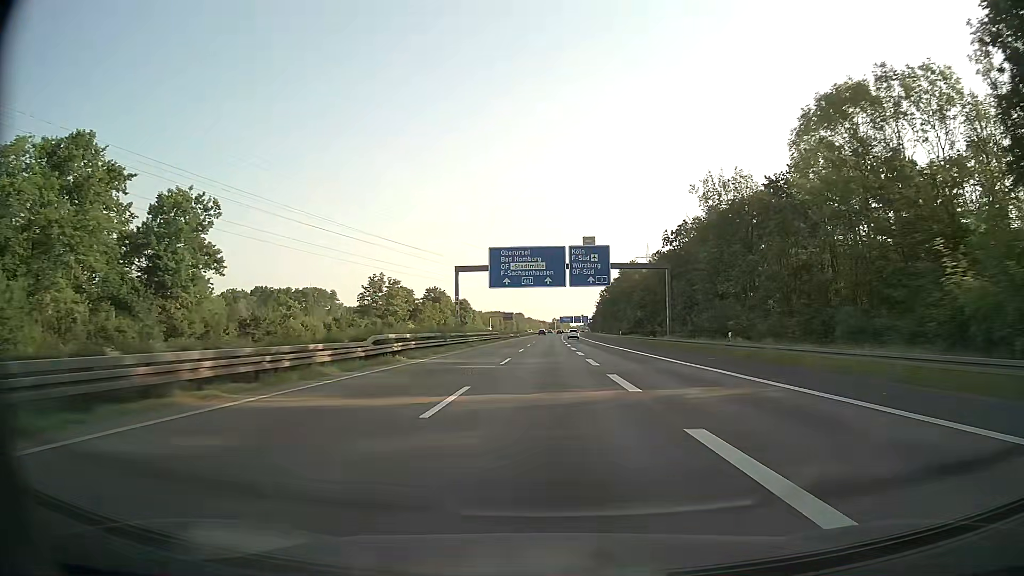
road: motorway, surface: asphalt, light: Day
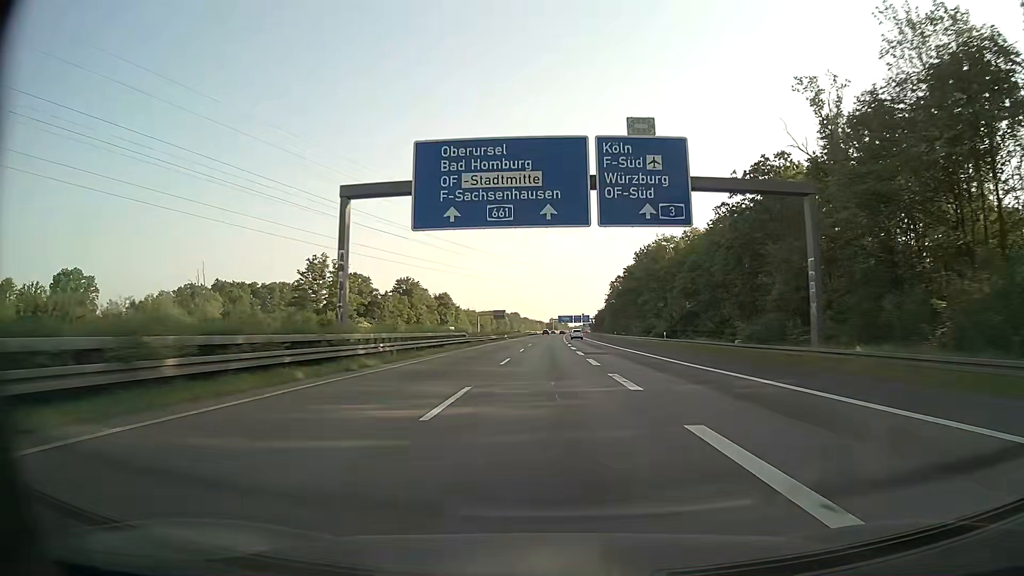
(+0.1, +35.7) m; 0°
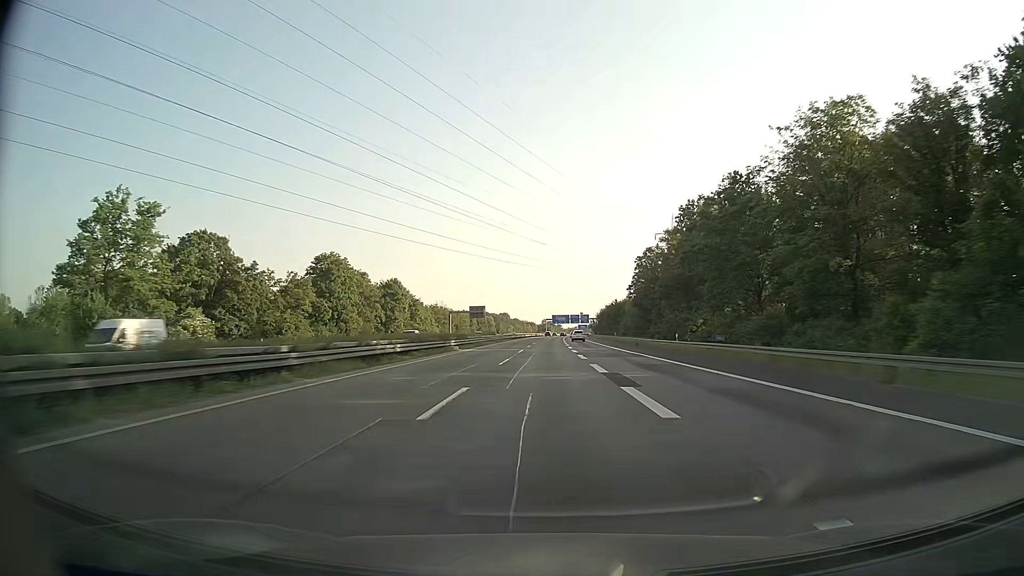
(+0.3, +53.1) m; +1°
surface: paved
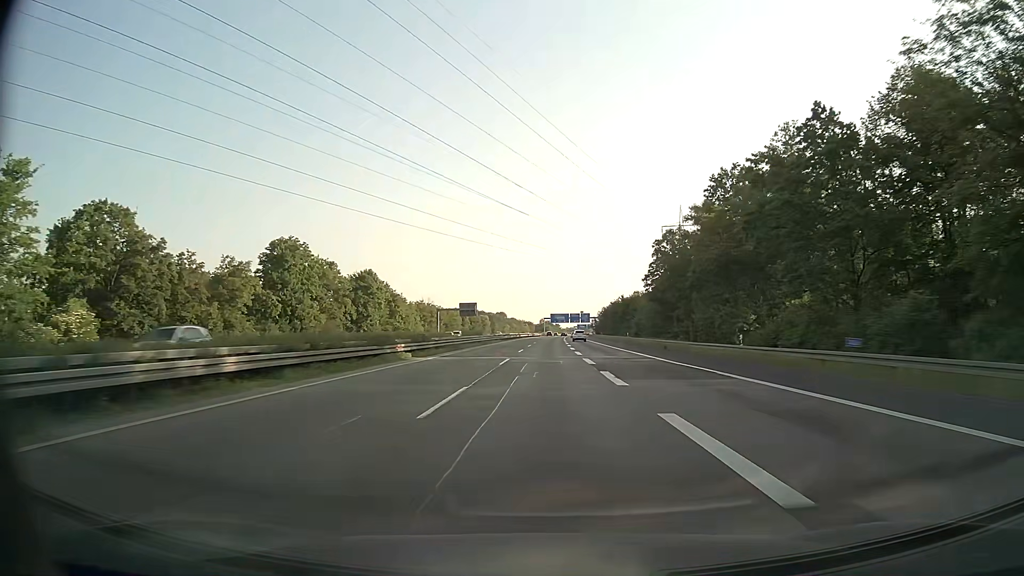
(0.0, +17.6) m; 0°
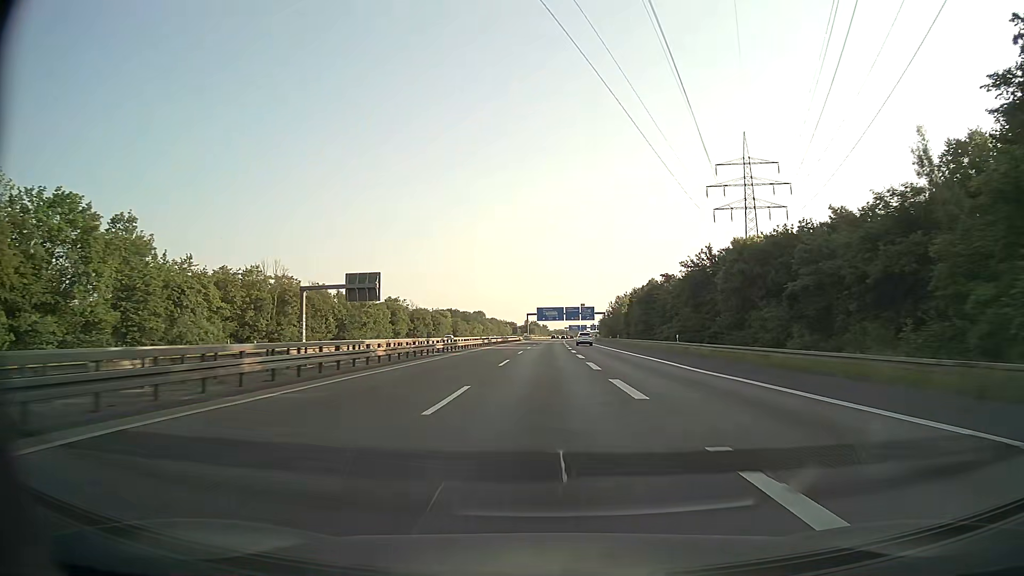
(+0.6, +87.3) m; +1°
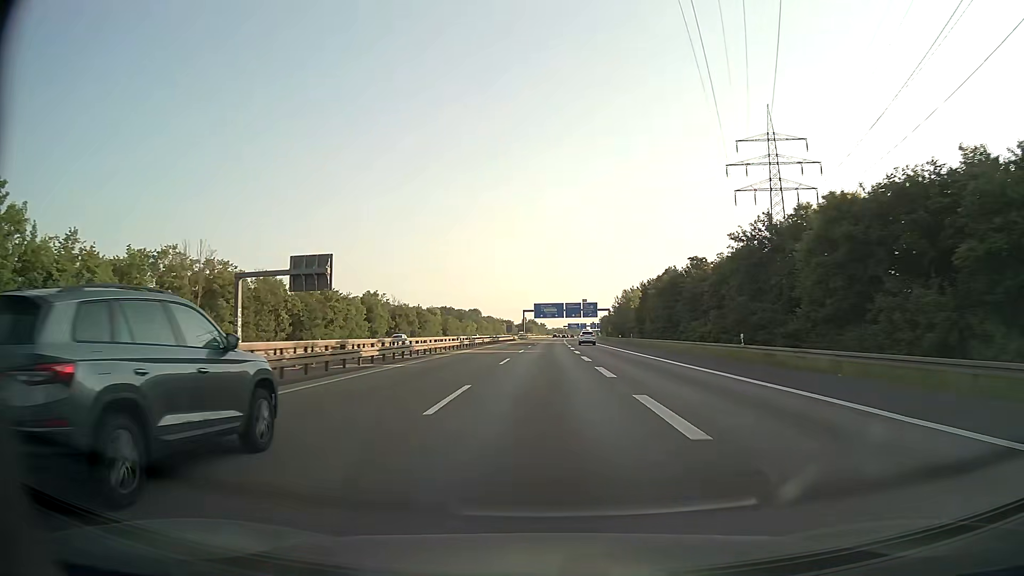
(0.0, +17.4) m; 0°
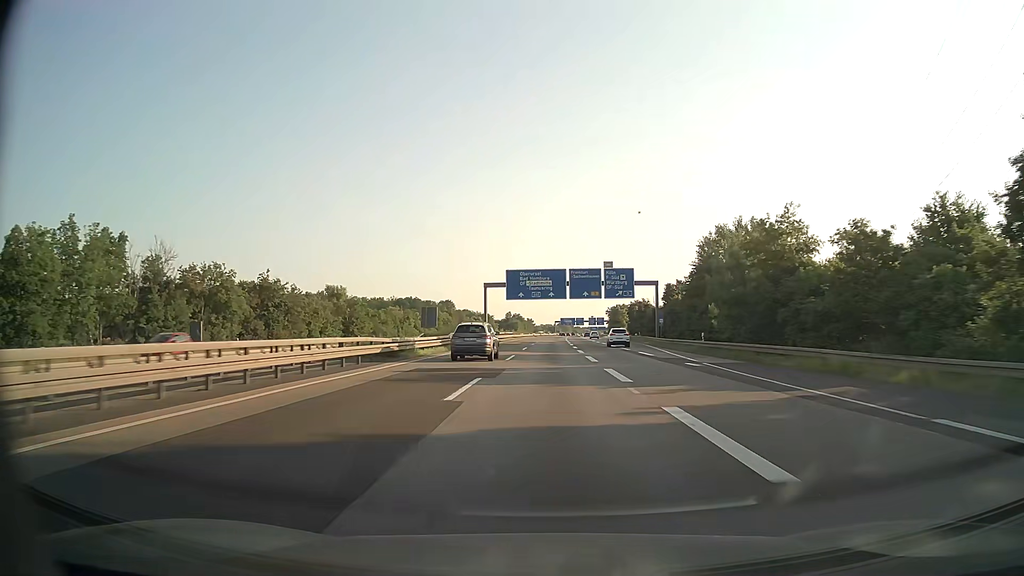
(+0.9, +87.0) m; +1°
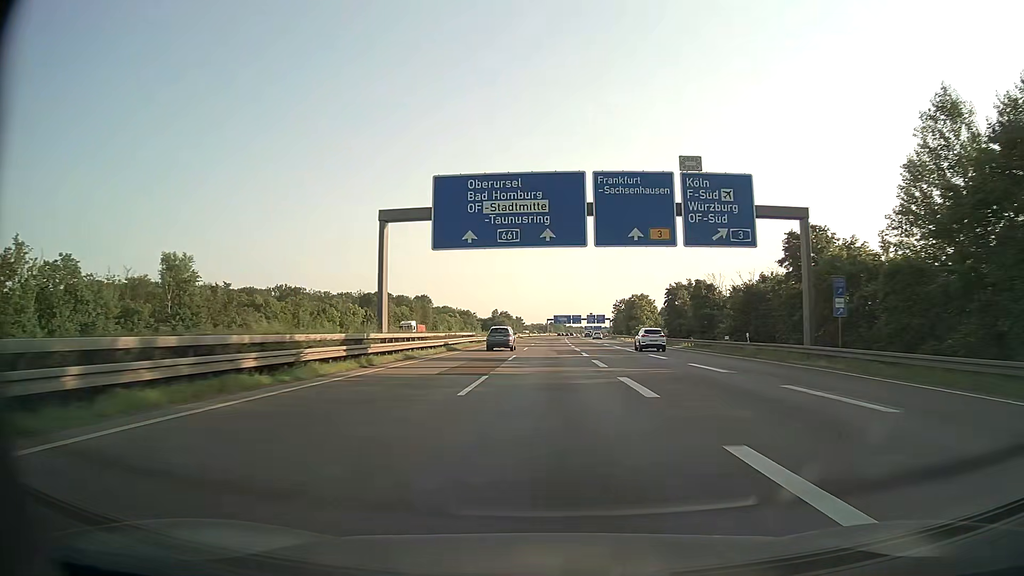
(+0.3, +52.2) m; +1°
(0, +10) (0, +20) (0, +30) (0, +40) (0, +50) (0, +60) (+1, +70) (+1, +80) (+1, +90) (+1, +100) m
